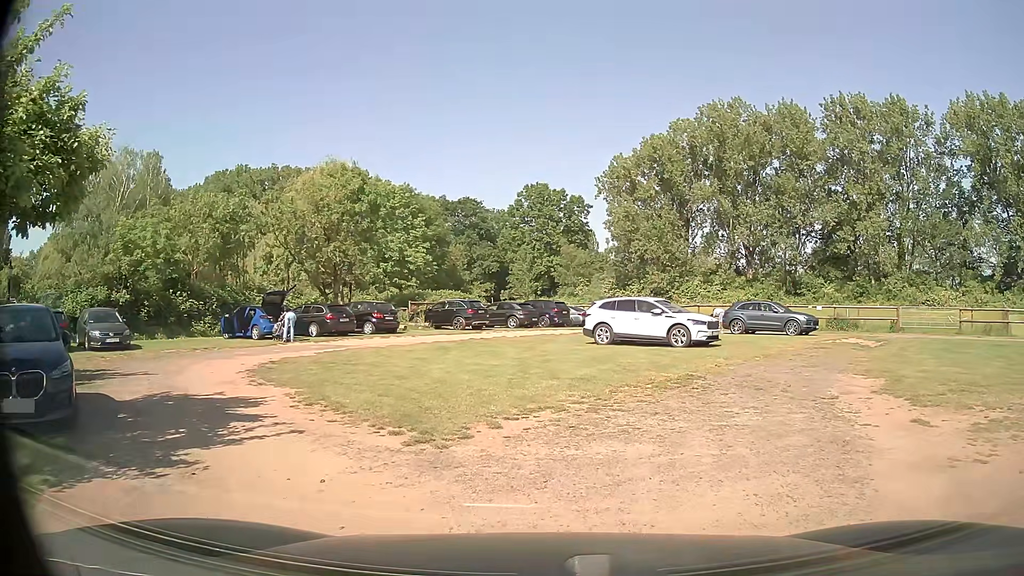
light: Day
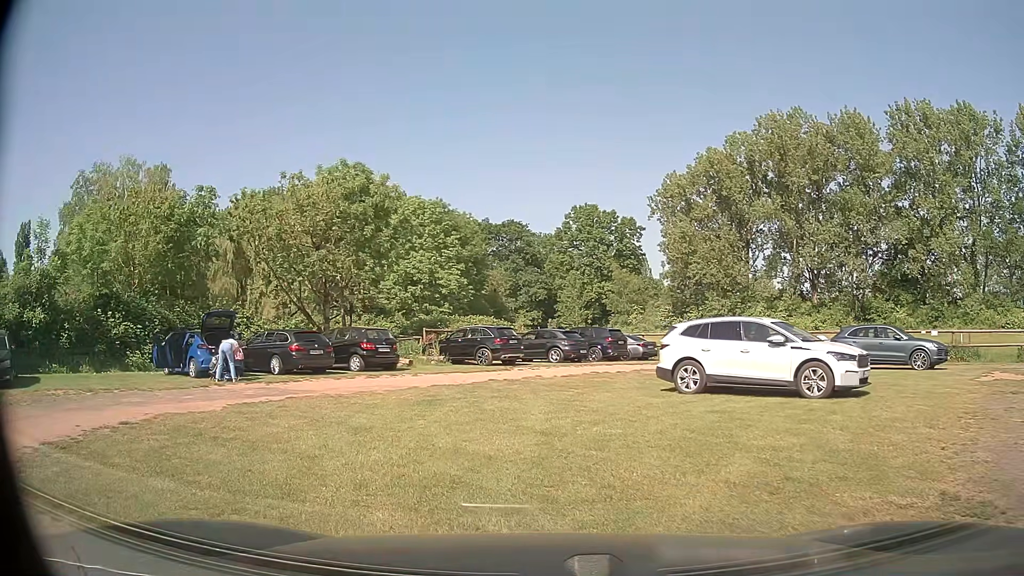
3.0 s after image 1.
(0.0, +8.4) m; -6°
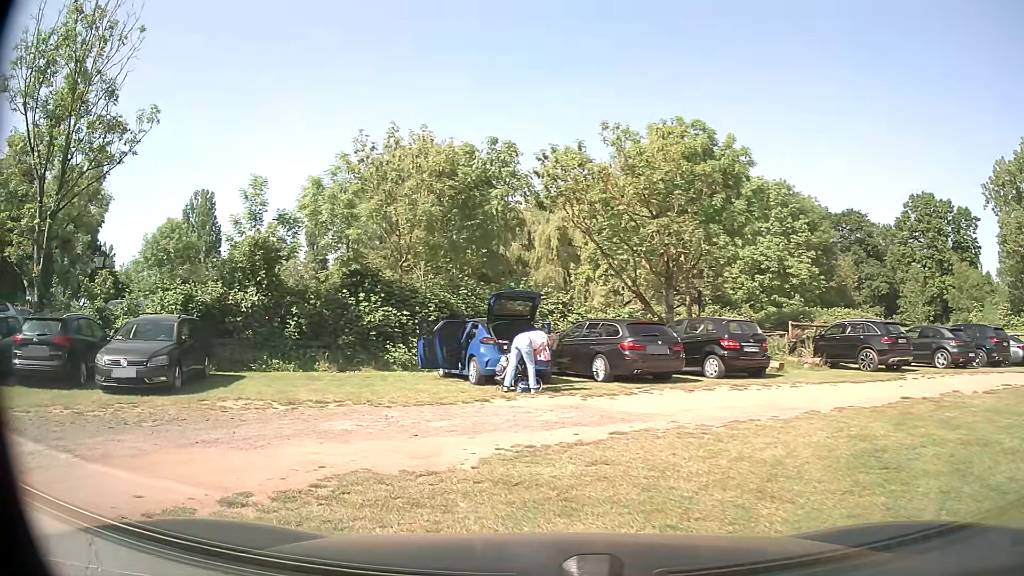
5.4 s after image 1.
(-1.1, +6.0) m; -28°
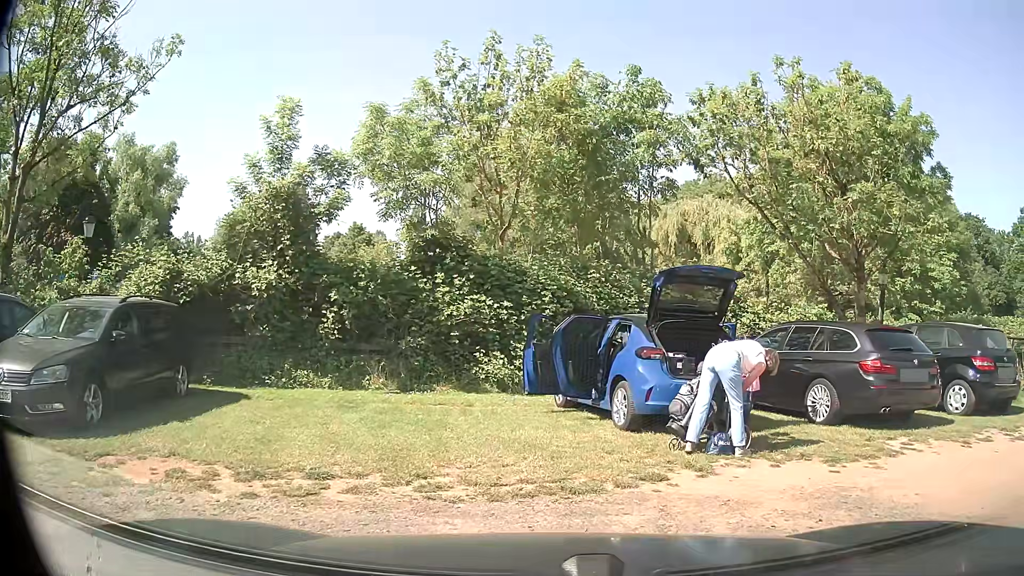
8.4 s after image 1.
(-0.8, +6.0) m; -10°
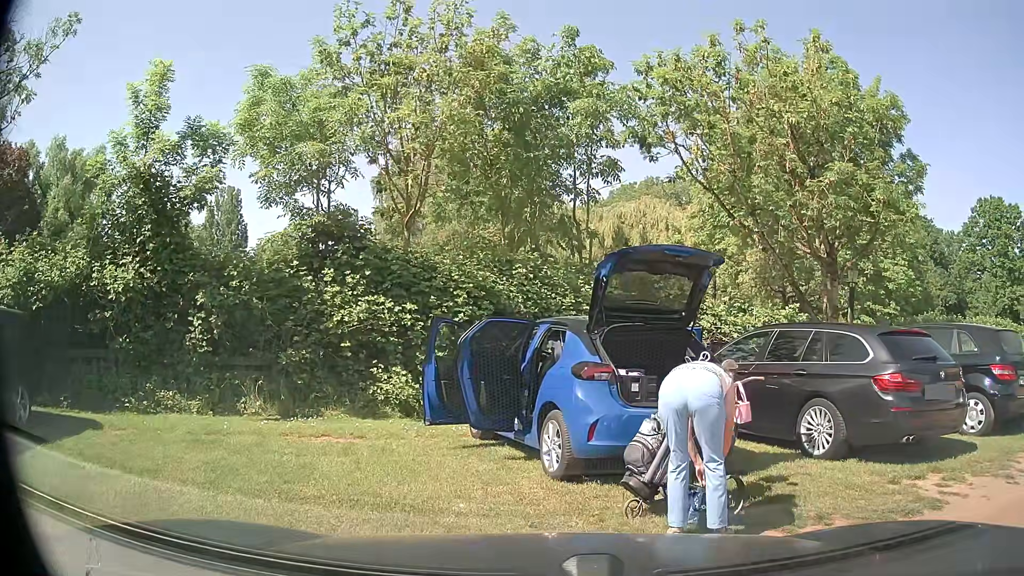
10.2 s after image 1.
(+0.2, +2.3) m; +6°
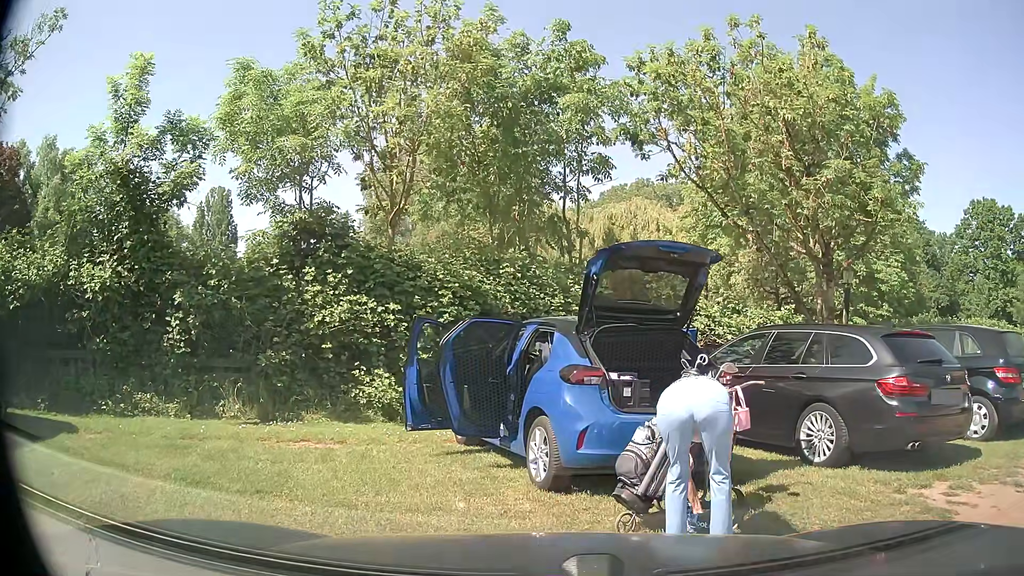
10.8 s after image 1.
(0.0, +0.3) m; 0°
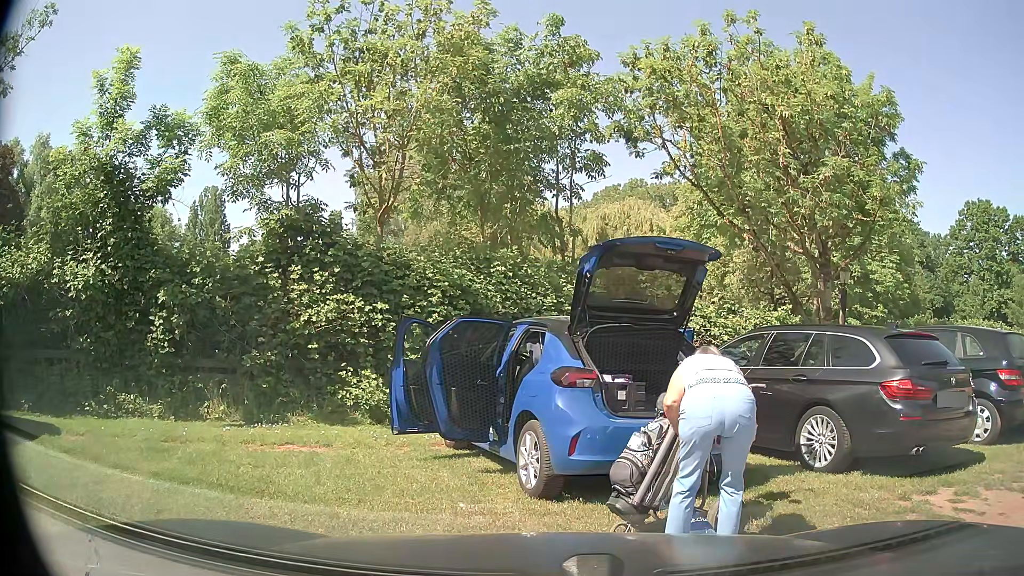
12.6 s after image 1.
(0.0, +0.3) m; 0°
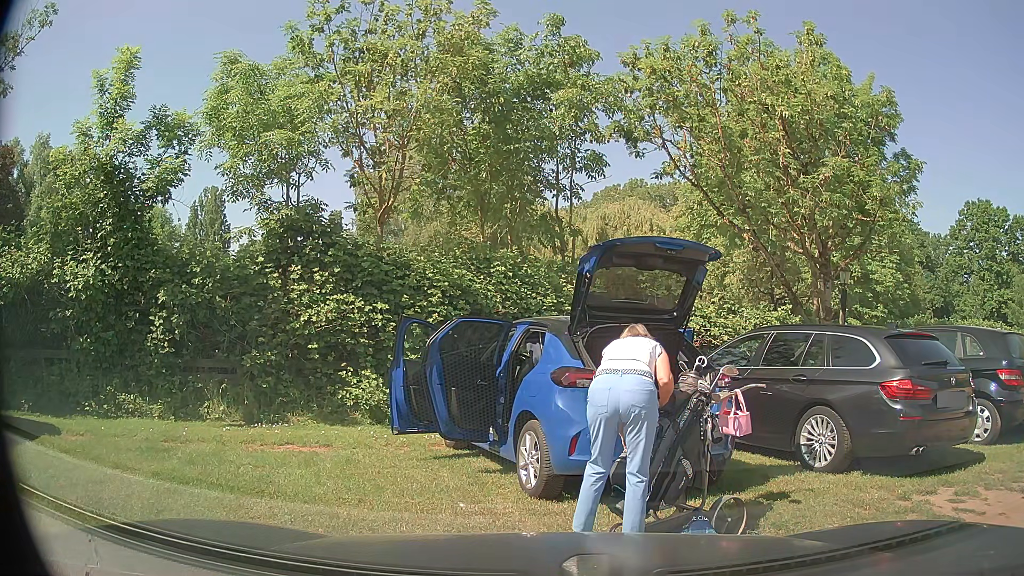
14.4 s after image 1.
(0.0, 0.0) m; 0°
